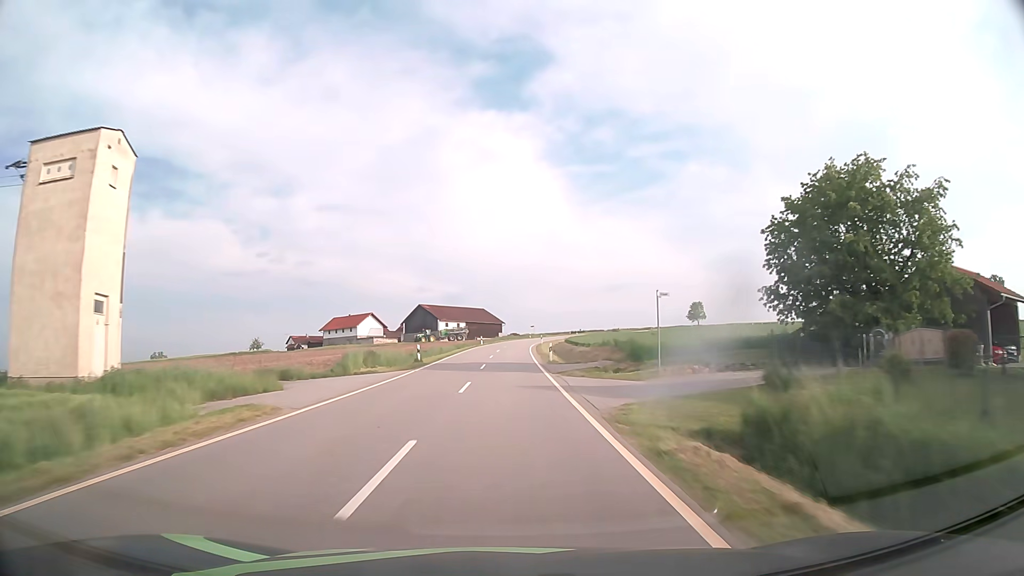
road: tertiary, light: Day
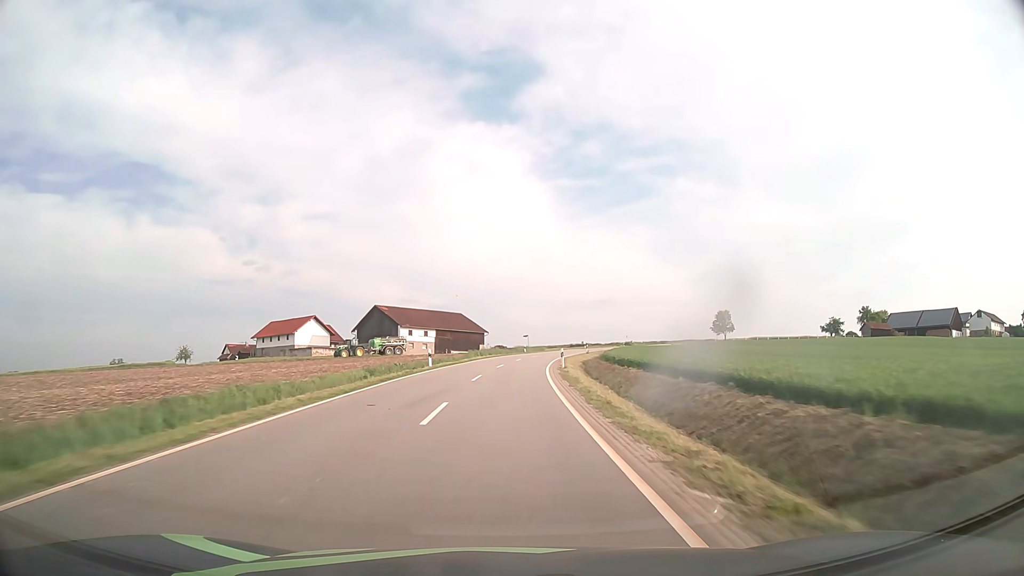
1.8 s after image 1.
(+0.3, +42.7) m; +1°
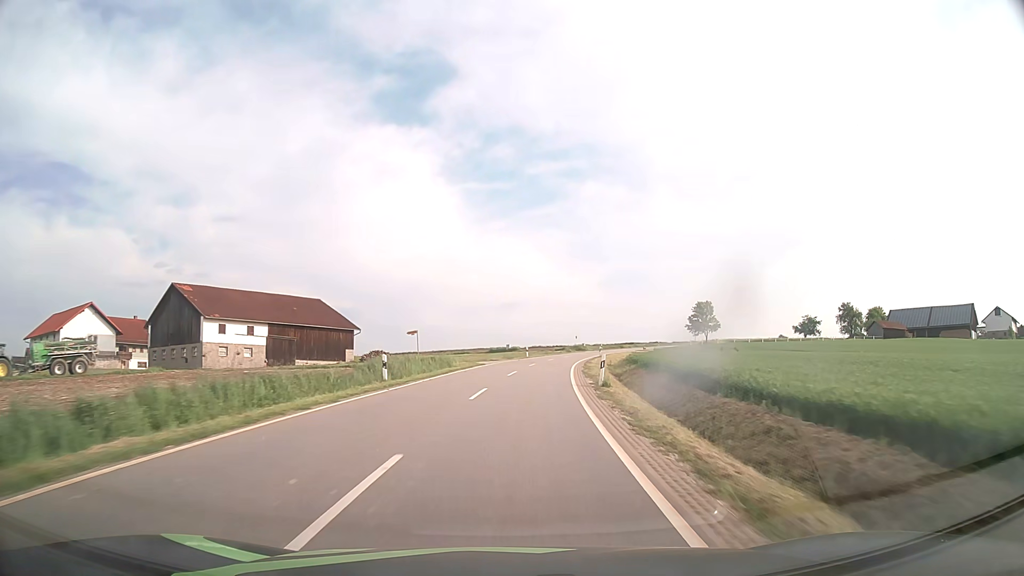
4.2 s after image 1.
(+2.8, +55.3) m; +8°
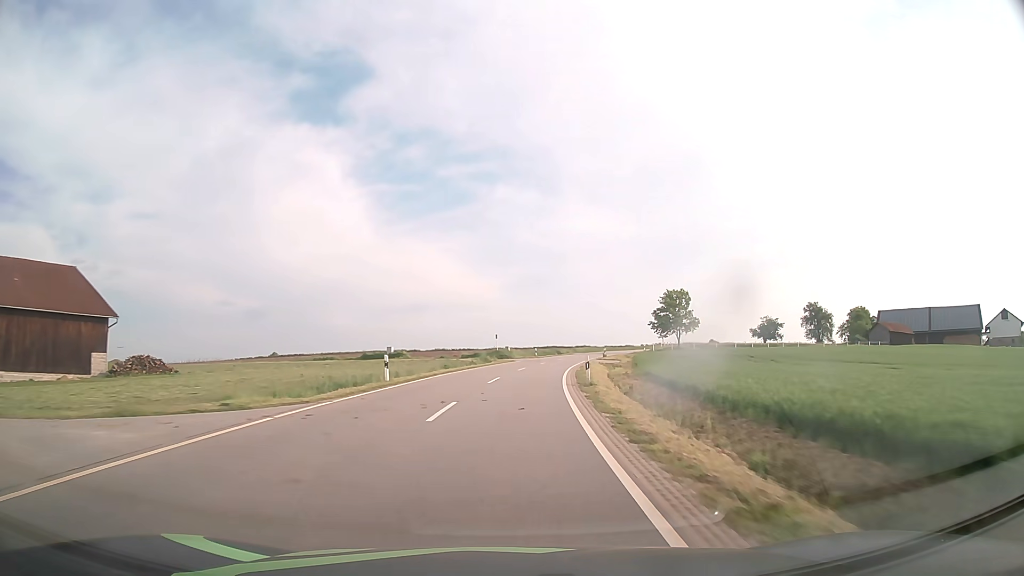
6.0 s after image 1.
(+2.8, +40.9) m; +8°
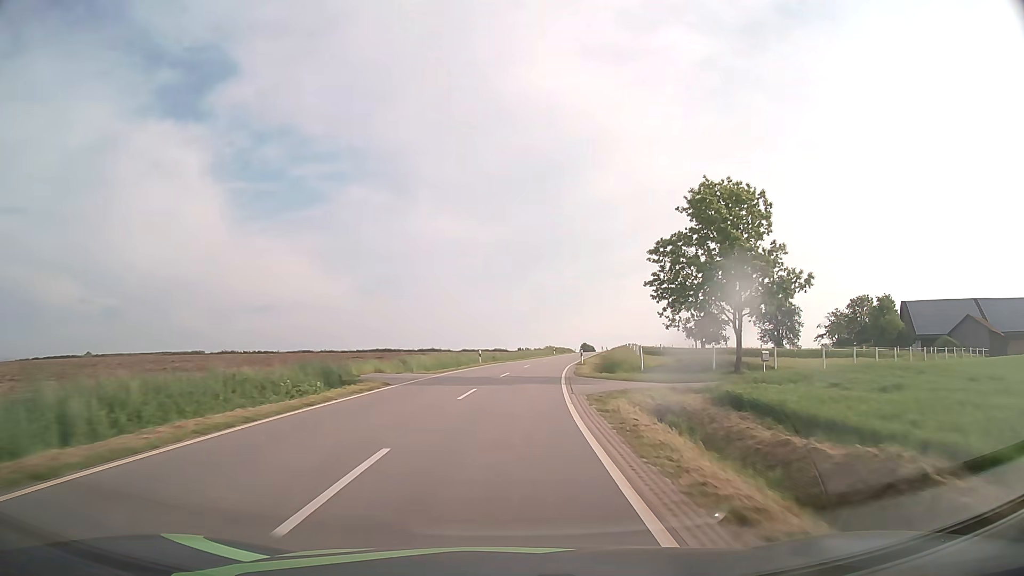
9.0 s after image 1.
(+7.6, +67.2) m; +13°
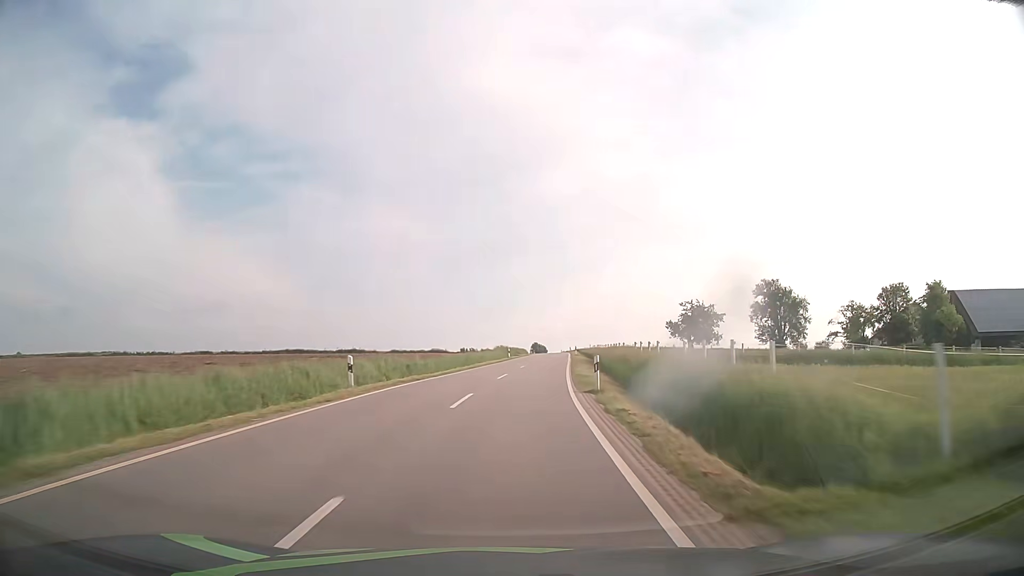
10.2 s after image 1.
(+1.1, +27.1) m; +5°
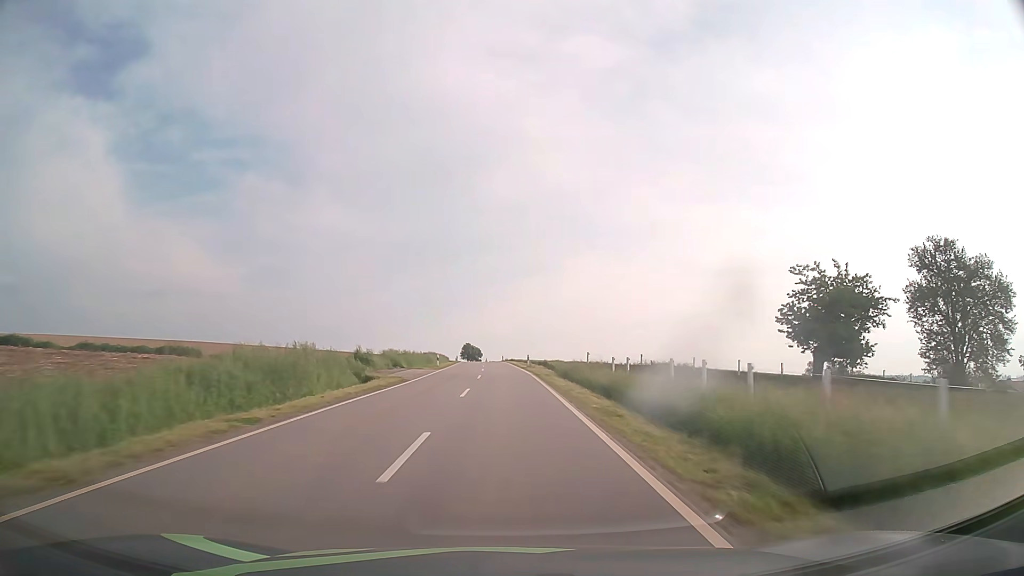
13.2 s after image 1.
(+4.7, +68.0) m; +5°
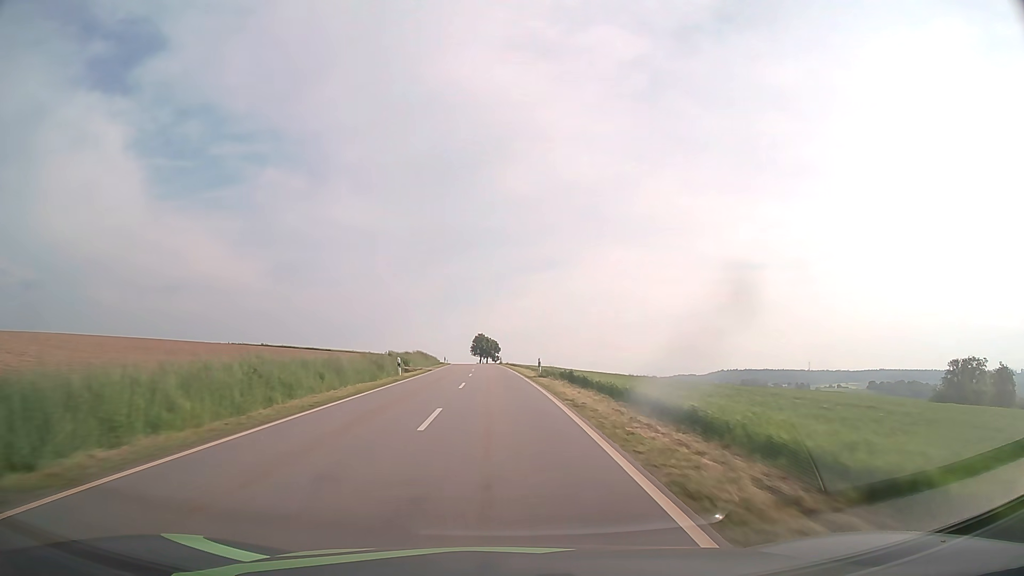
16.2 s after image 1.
(-1.0, +69.1) m; -2°
(0, +10) (0, +20) (0, +30) (-1, +40) (-1, +50) (-1, +60) (-2, +70) (-3, +80) (-3, +90) (-4, +100) m
